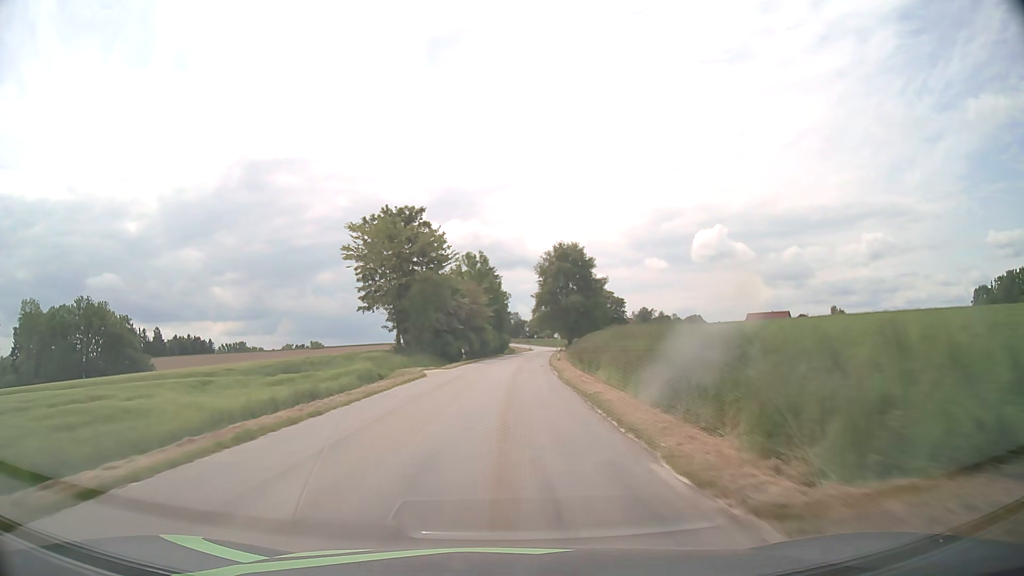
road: tertiary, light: Day
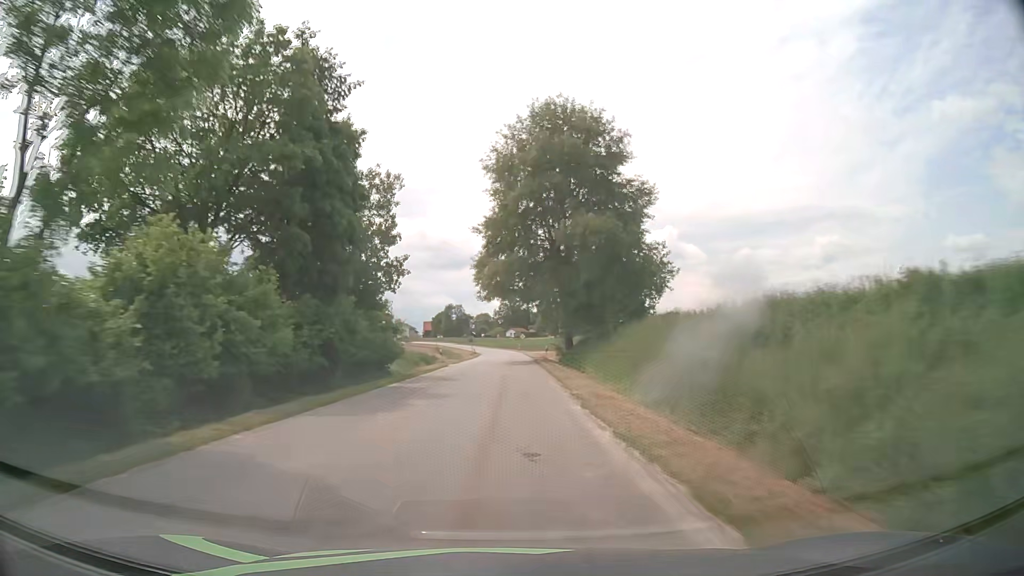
(+2.9, +68.1) m; +5°
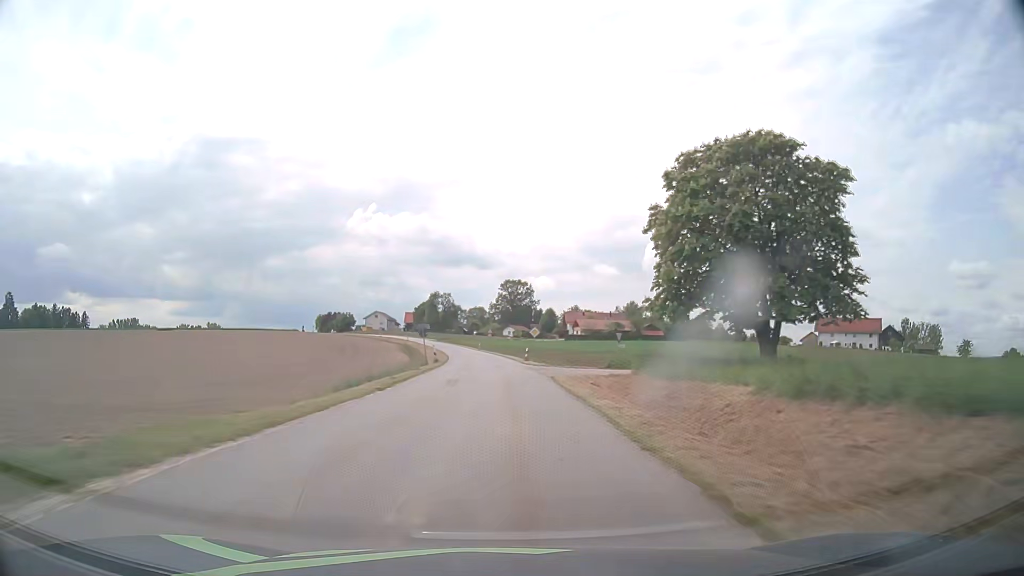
(+0.1, +53.8) m; 0°
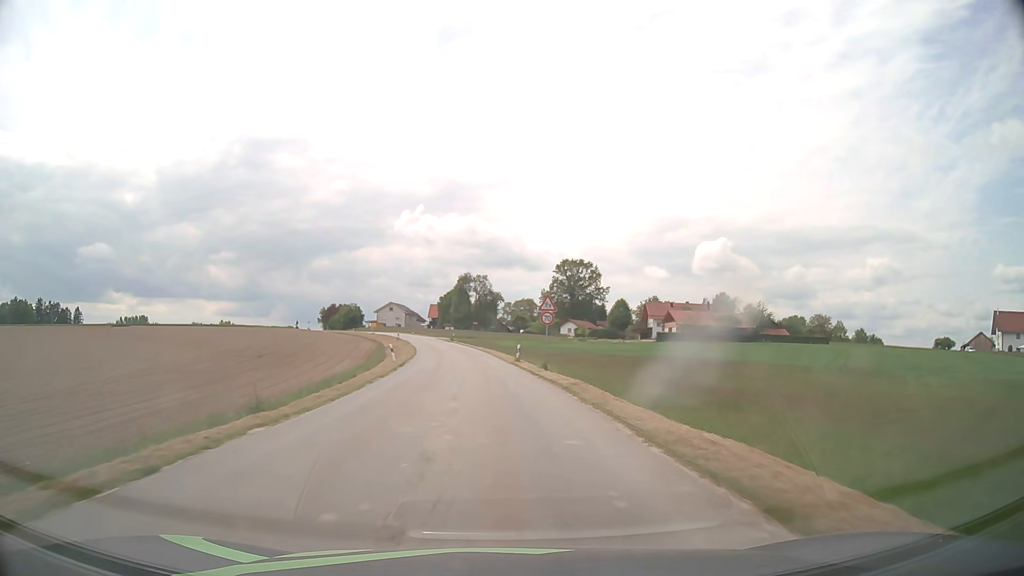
(-1.7, +64.9) m; -4°
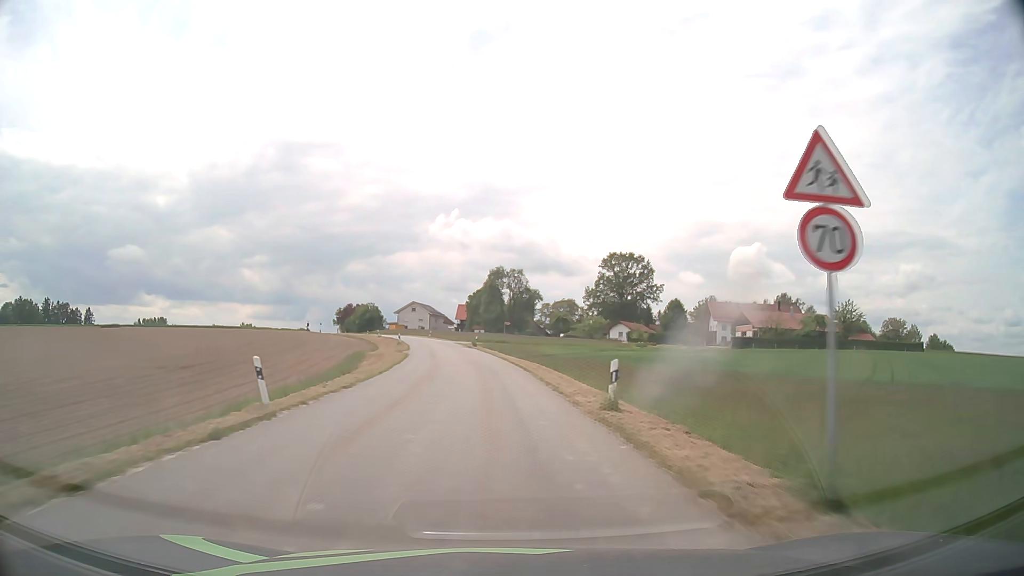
(-0.6, +24.2) m; -3°
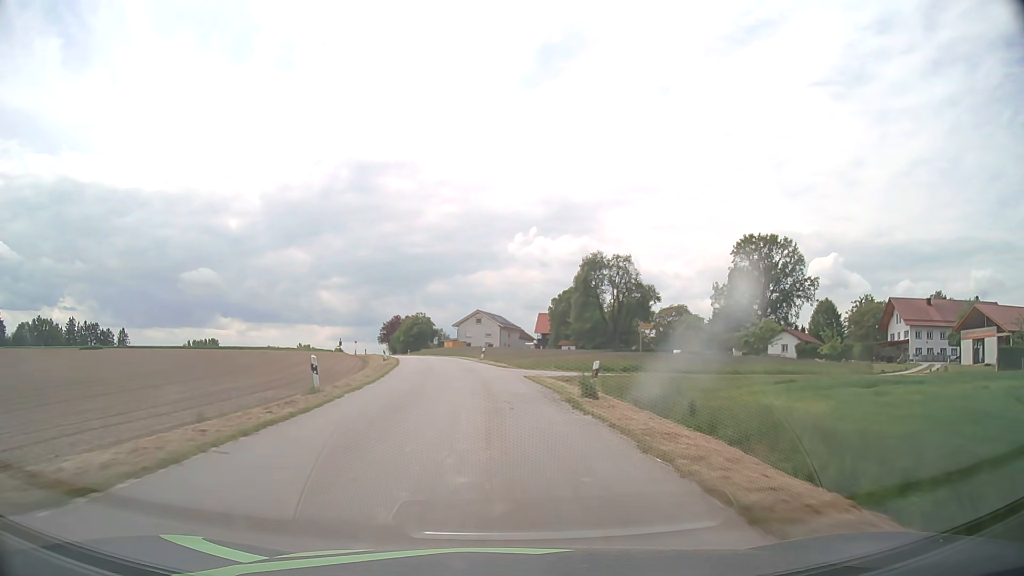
(-2.8, +45.4) m; -7°
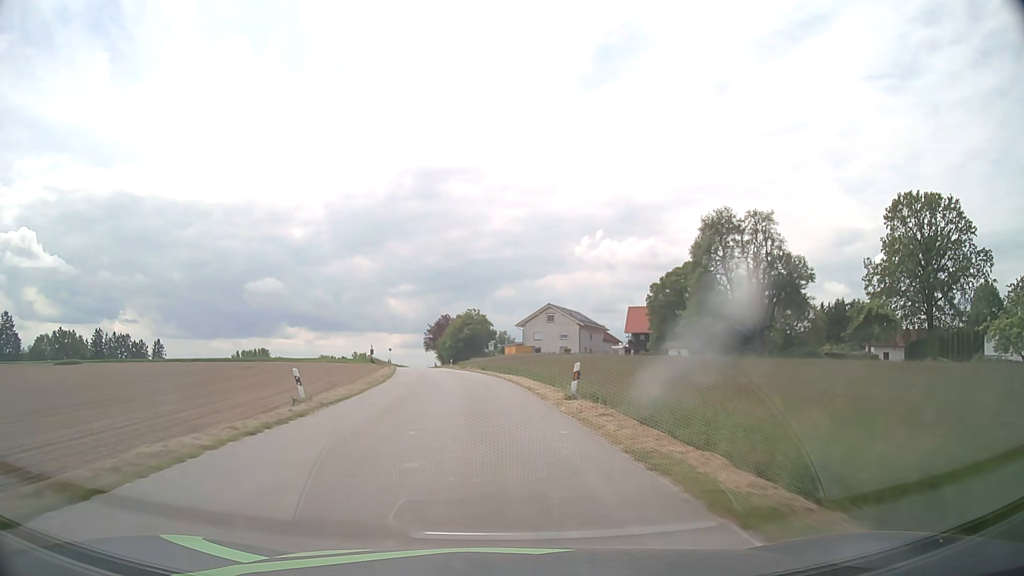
(-1.5, +32.6) m; -6°
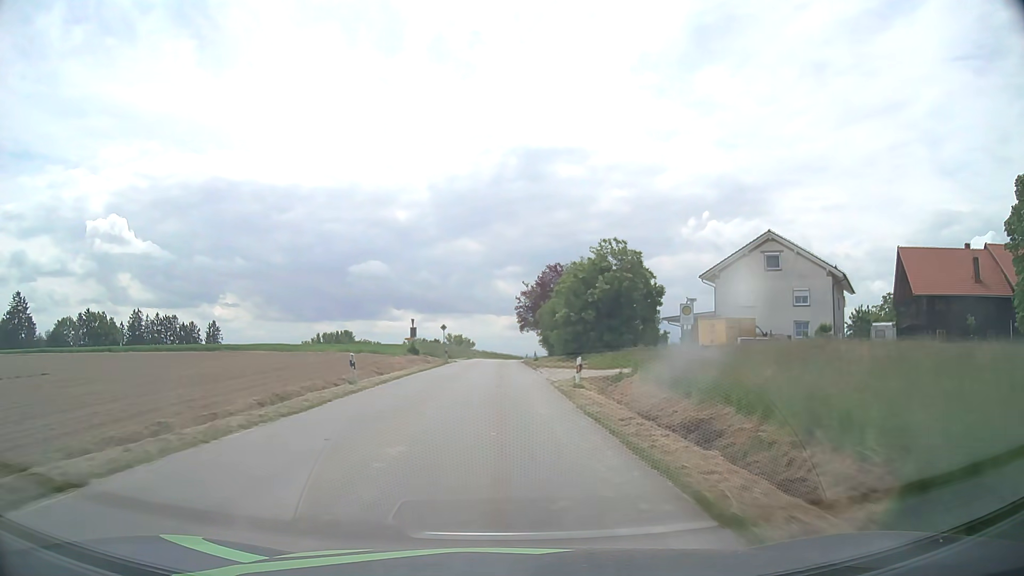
(-4.7, +53.4) m; -9°
(0, +10) (0, +20) (0, +30) (0, +40) (0, +50) (0, +60) (0, +70) (0, +80) (0, +90) (+1, +100) m
